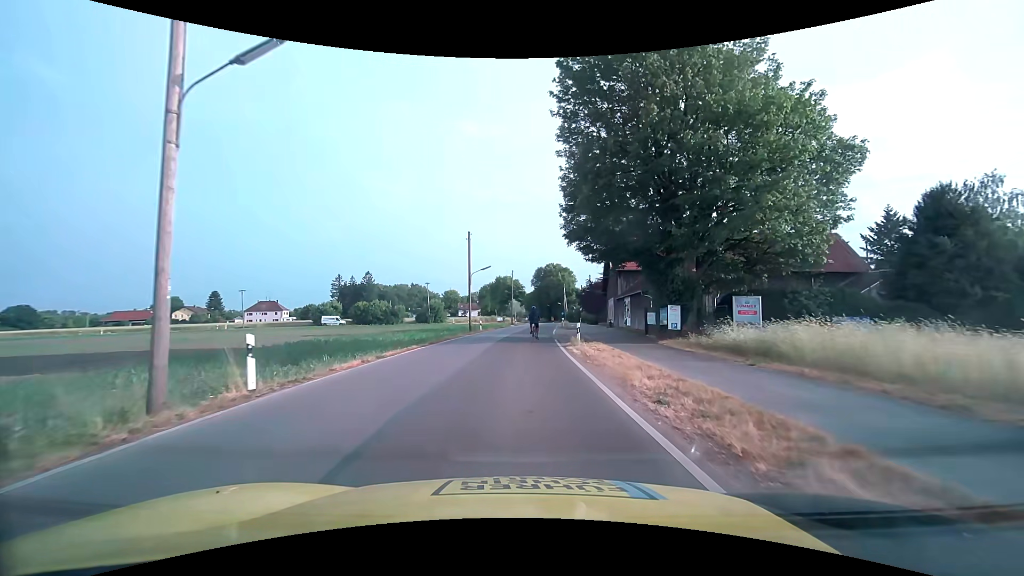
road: tertiary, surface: asphalt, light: Day
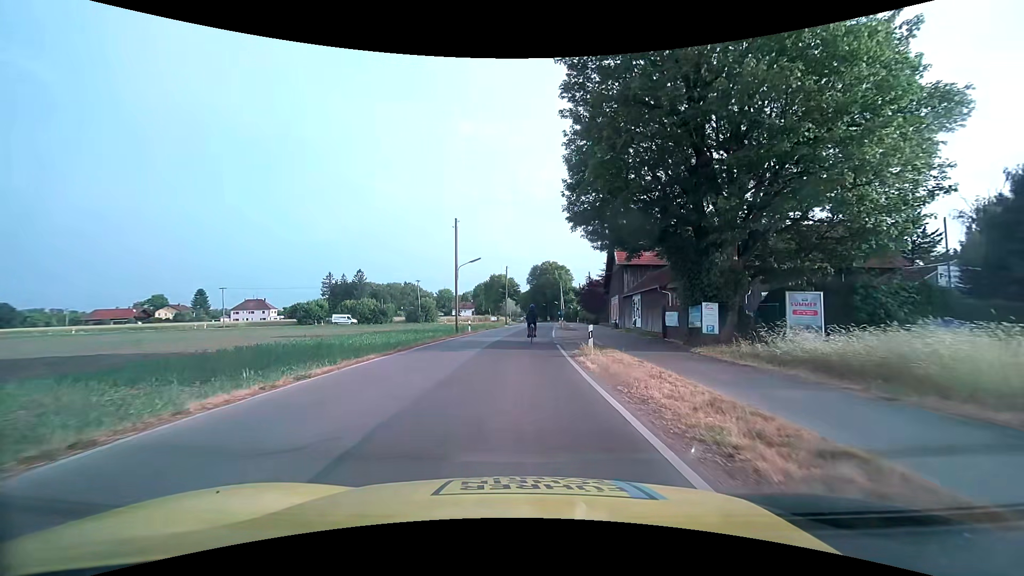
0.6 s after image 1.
(0.0, +5.5) m; 0°
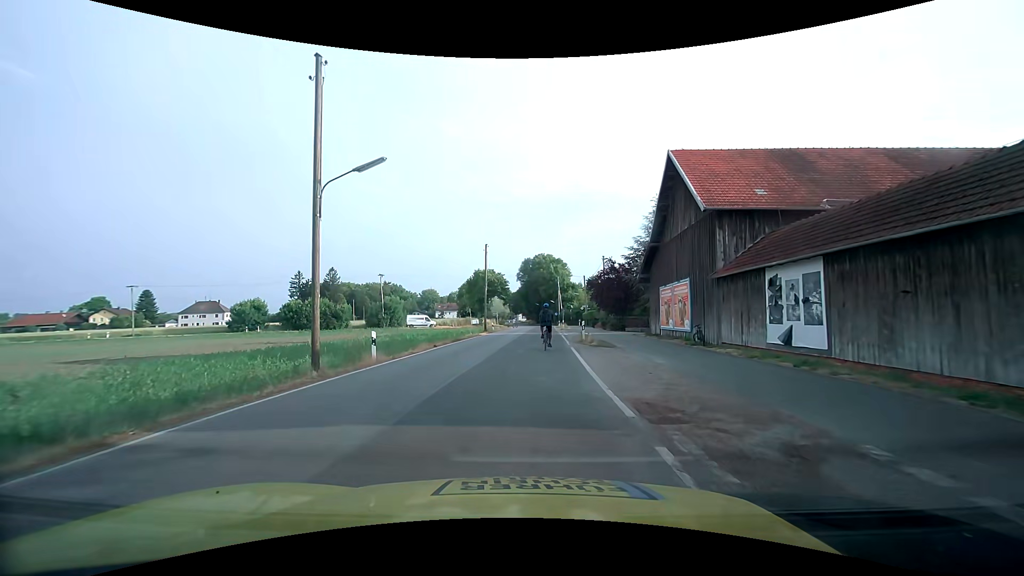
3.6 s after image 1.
(+0.3, +23.8) m; +2°
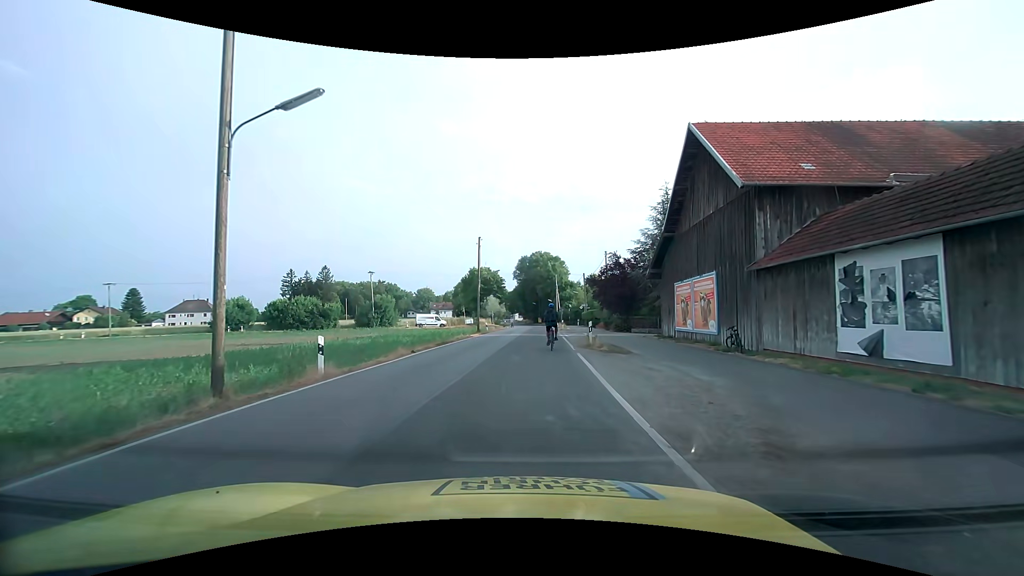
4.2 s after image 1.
(0.0, +4.0) m; +1°
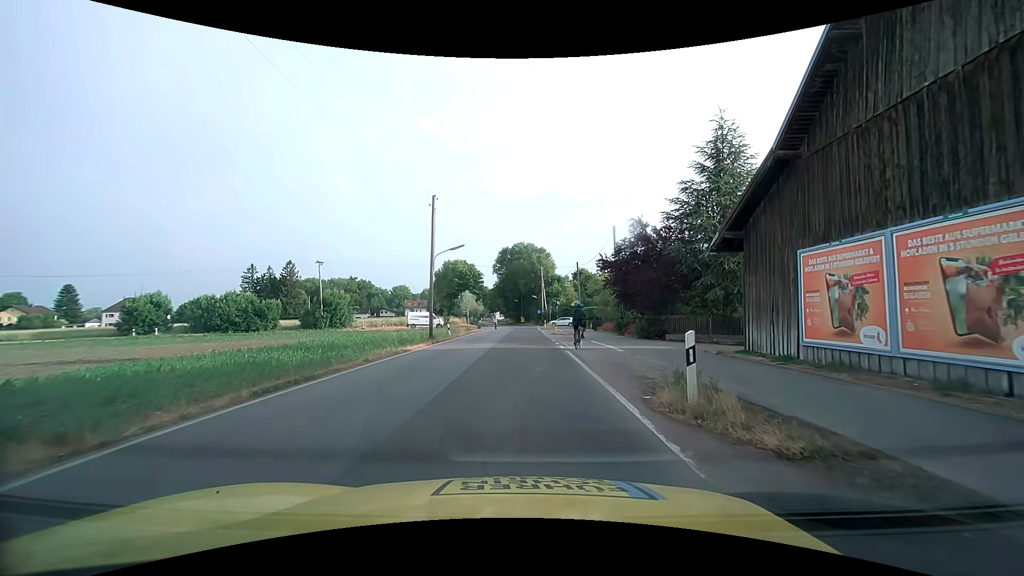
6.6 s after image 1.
(0.0, +15.2) m; 0°
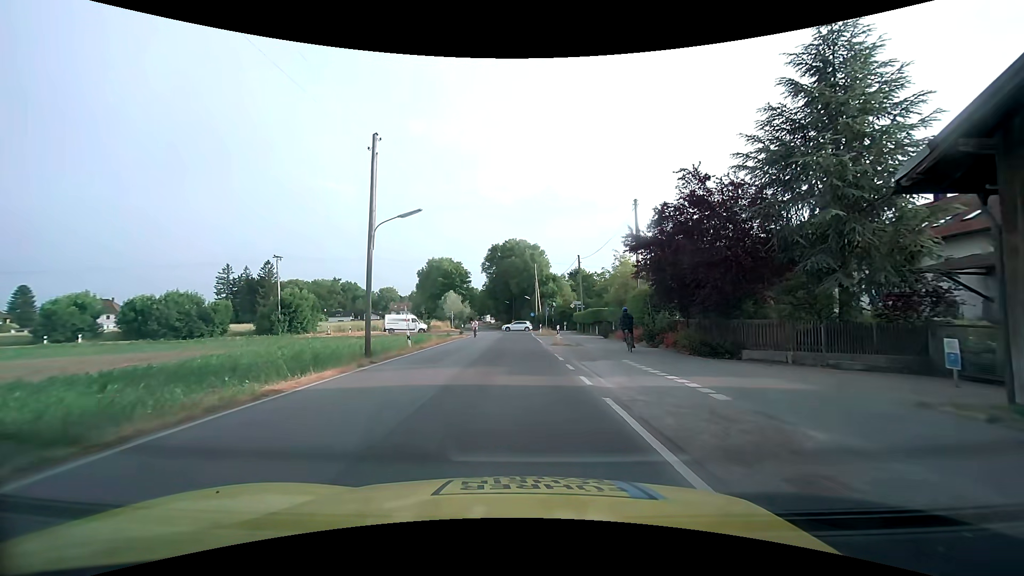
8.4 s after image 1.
(+0.2, +10.6) m; +1°
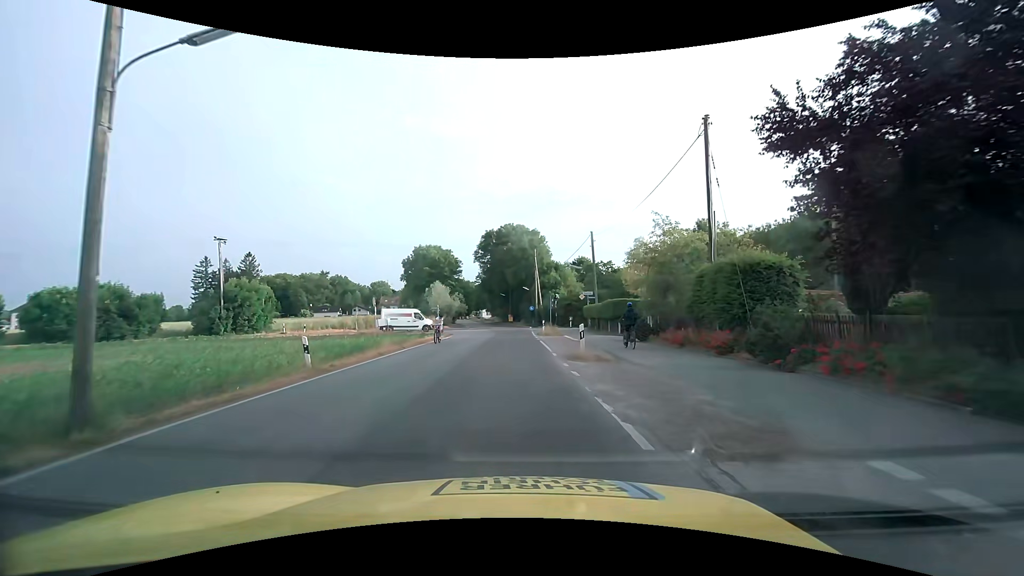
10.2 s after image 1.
(0.0, +12.1) m; 0°
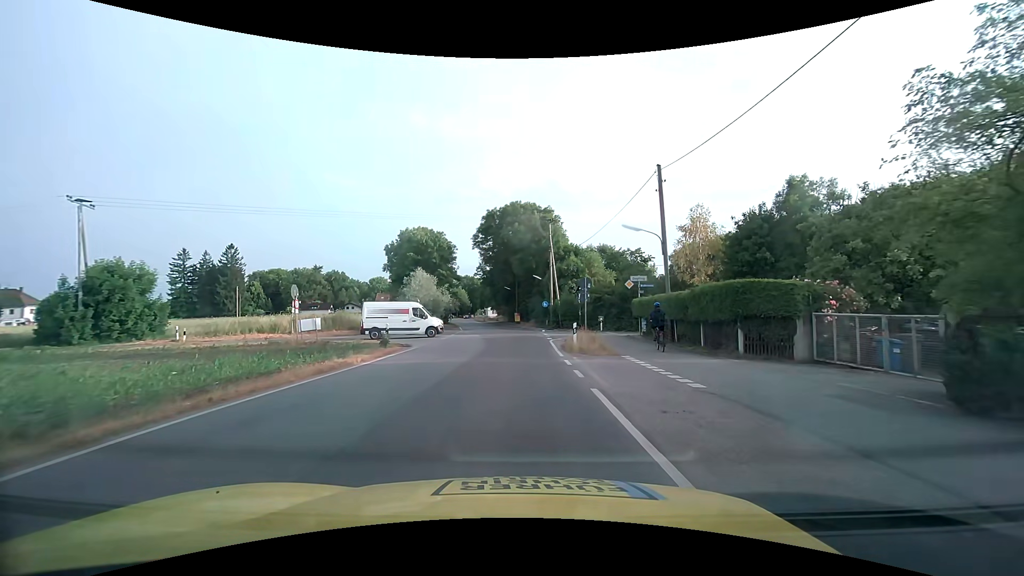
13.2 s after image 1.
(-0.2, +18.5) m; -1°
(0, +10) (0, +20) (0, +30) (+7, +37) (+16, +37) (+26, +37) (+36, +36) (+46, +35) (+56, +35) (+66, +34) m
